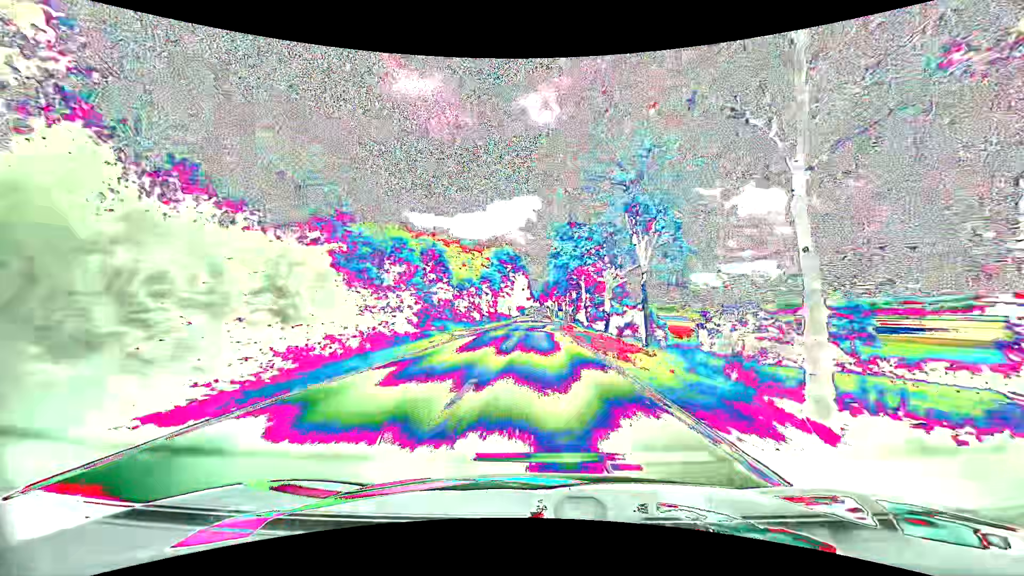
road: tertiary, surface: asphalt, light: Day
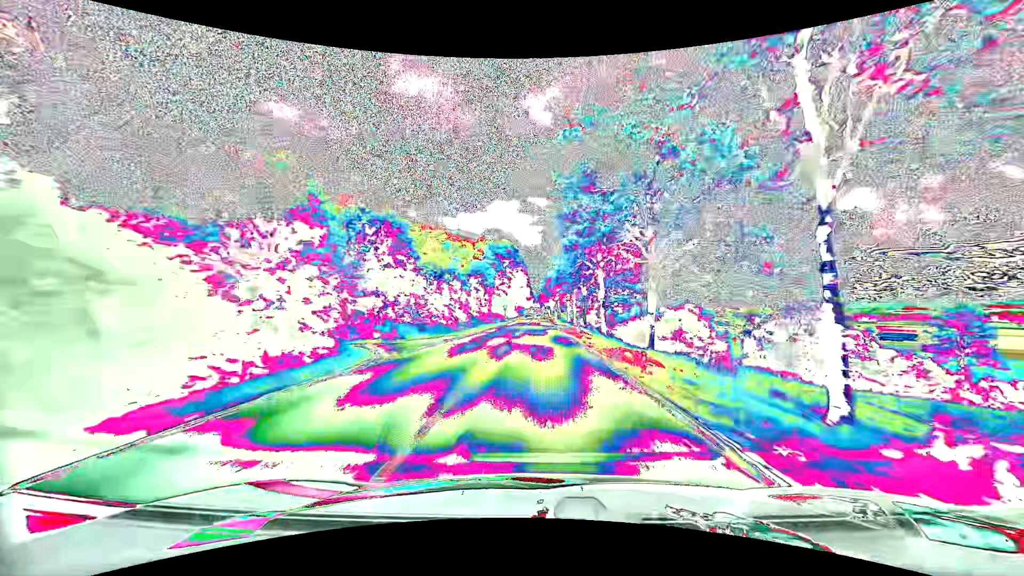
(0.0, +14.6) m; 0°
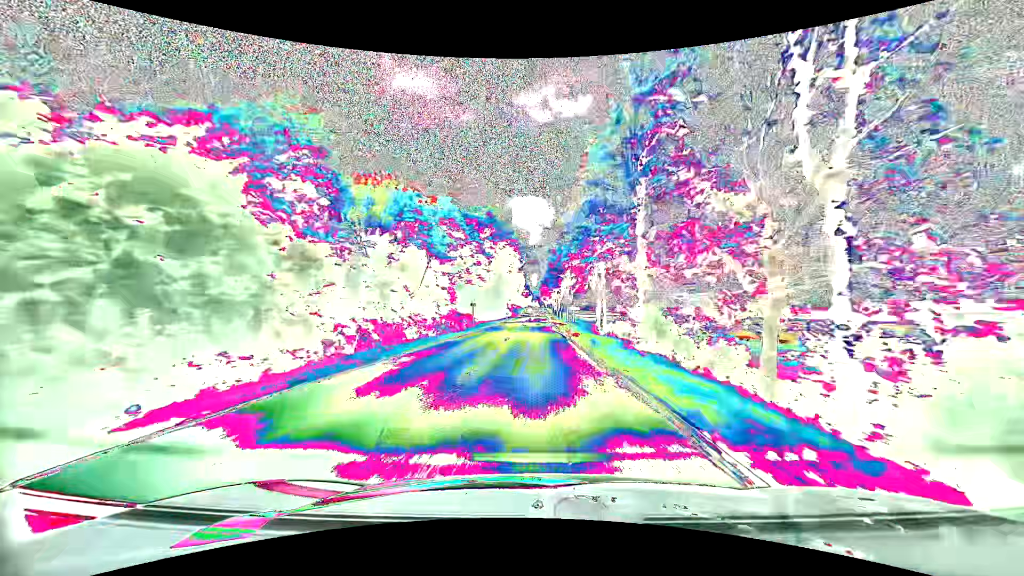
(0.0, +44.1) m; 0°
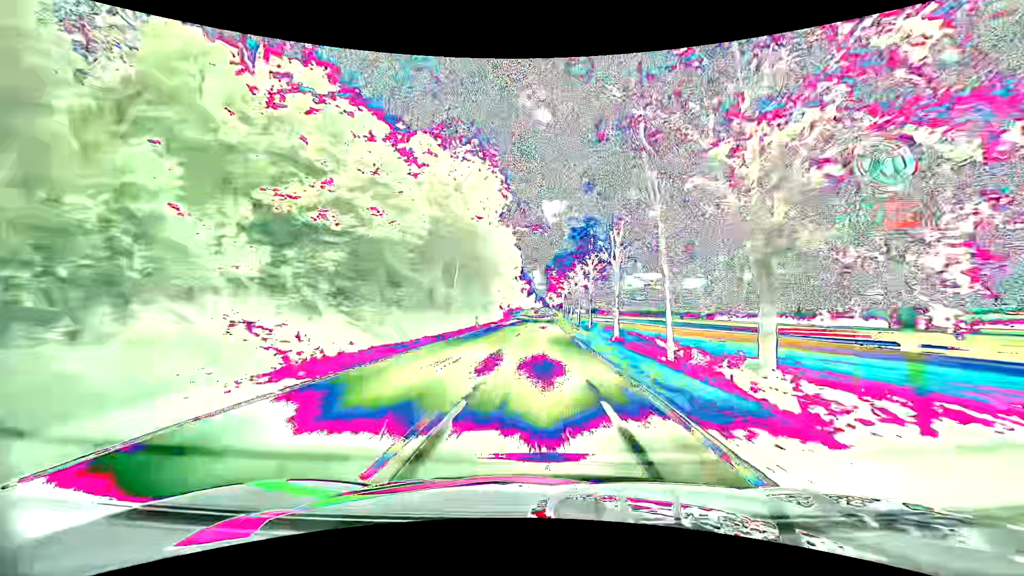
(-0.3, +44.6) m; 0°
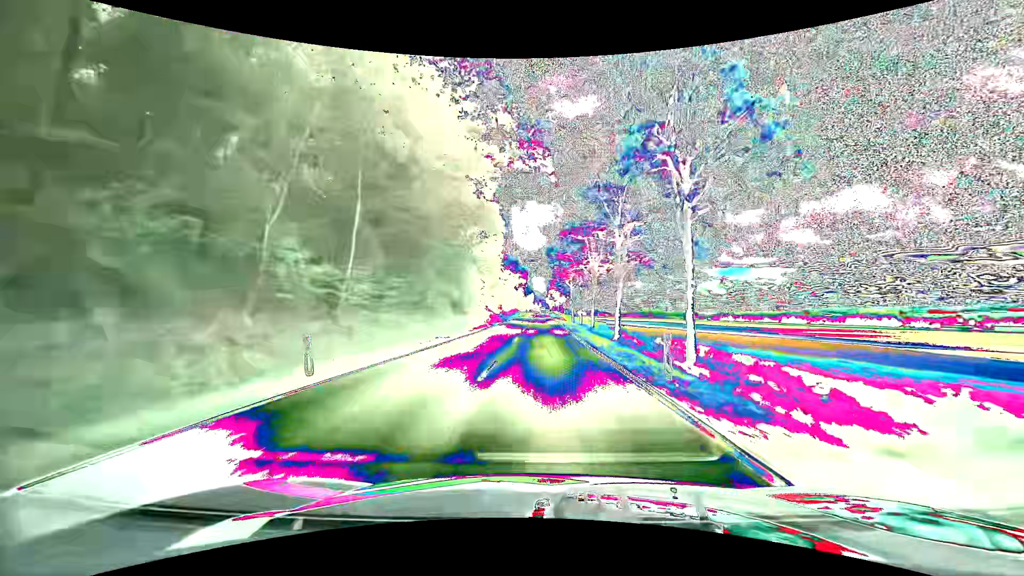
(0.0, +29.9) m; 0°
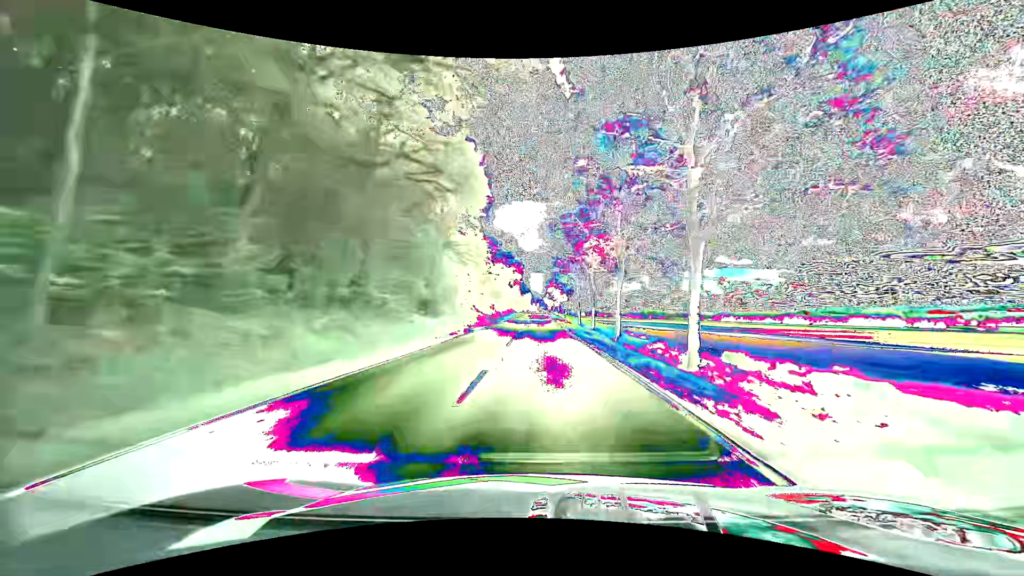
(0.0, +15.0) m; 0°
